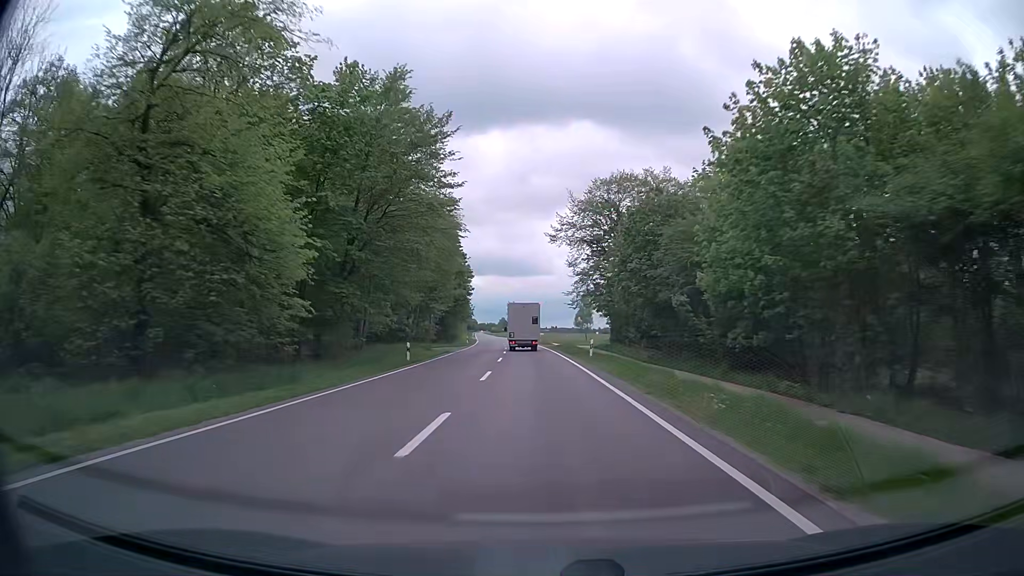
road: secondary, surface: asphalt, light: Day
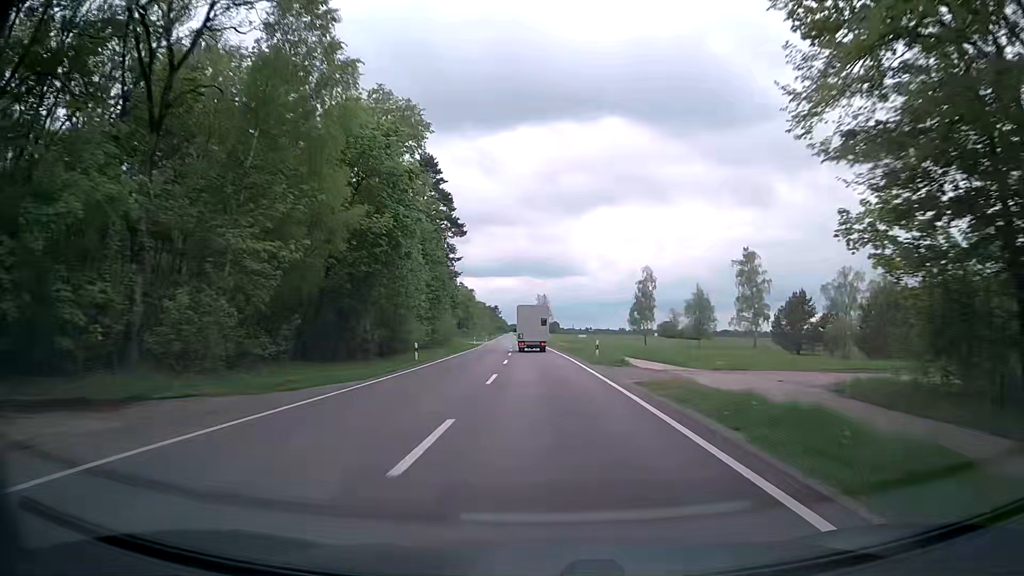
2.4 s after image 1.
(-1.4, +49.3) m; -3°
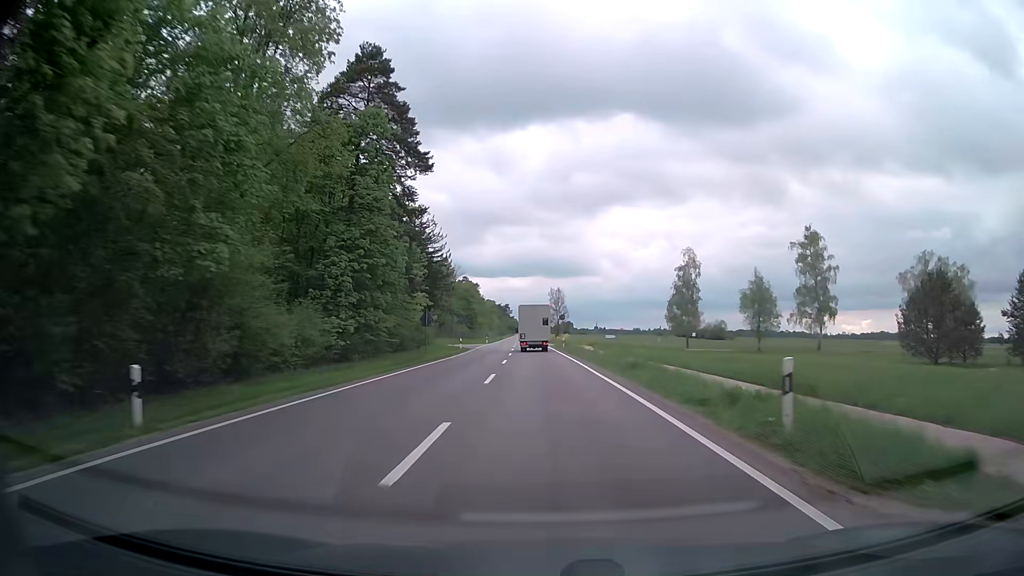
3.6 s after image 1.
(-0.4, +24.8) m; -1°
(0, +10) (0, +20) (-1, +30) (-1, +40) (-1, +50) (-2, +60) (-2, +70) (-3, +80) (-3, +90) (-3, +100) m
